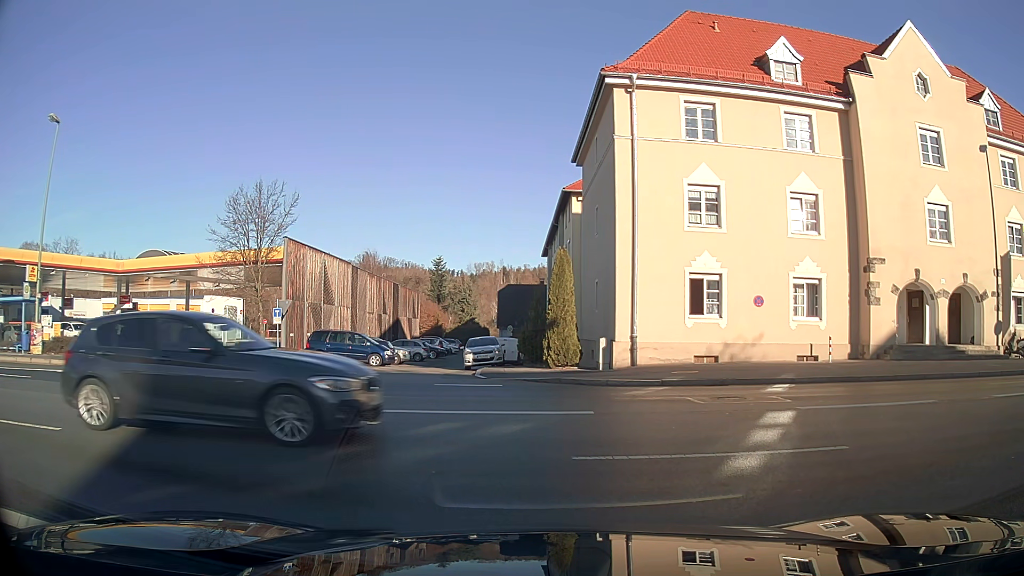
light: Day
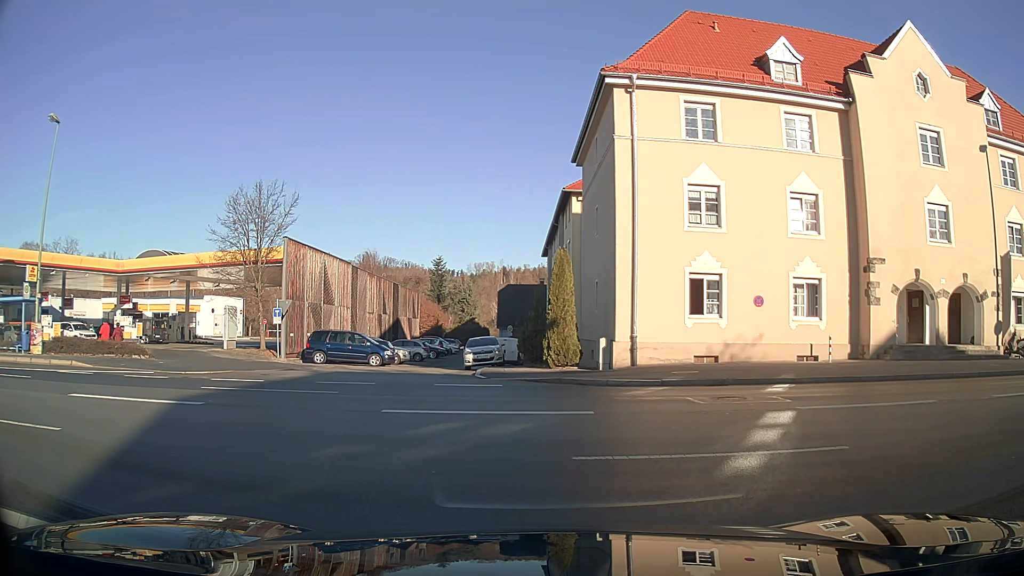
(0.0, 0.0) m; 0°
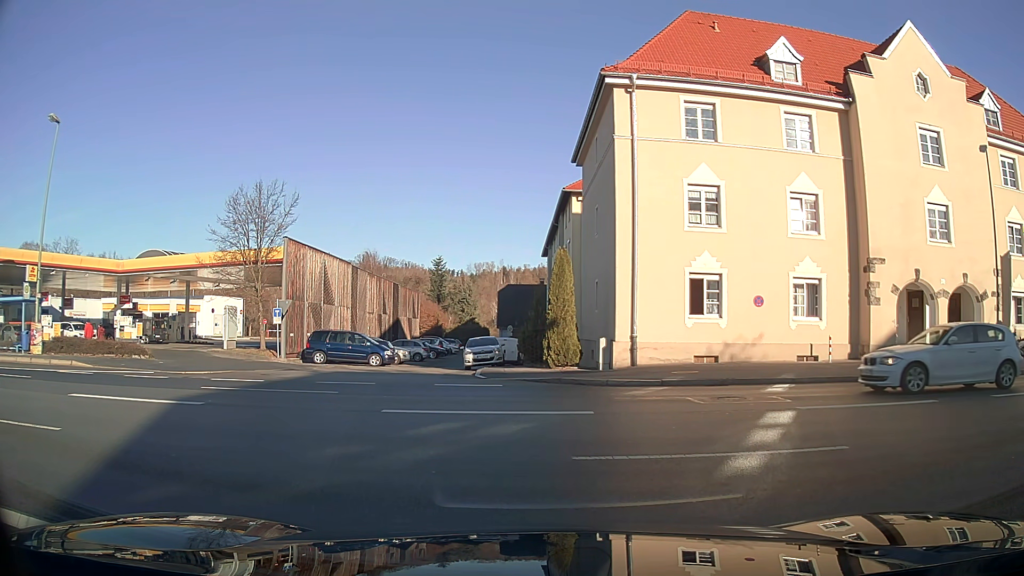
(0.0, 0.0) m; 0°
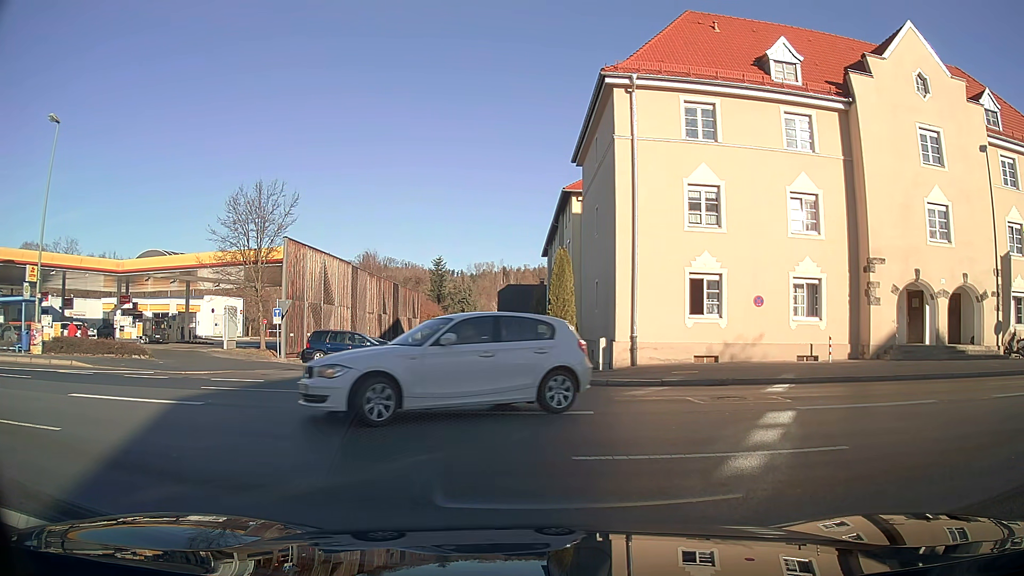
(0.0, 0.0) m; 0°
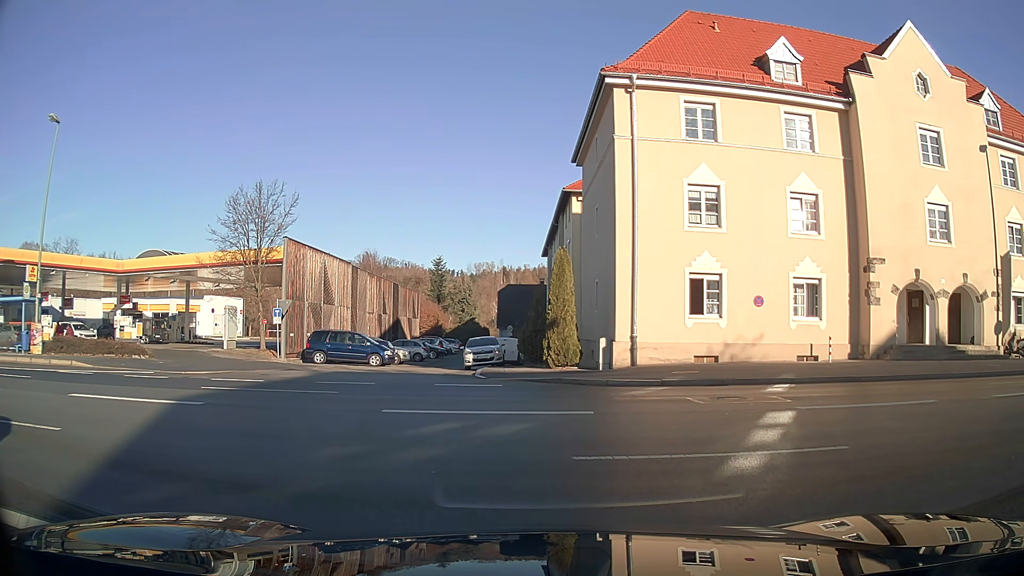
(0.0, 0.0) m; 0°
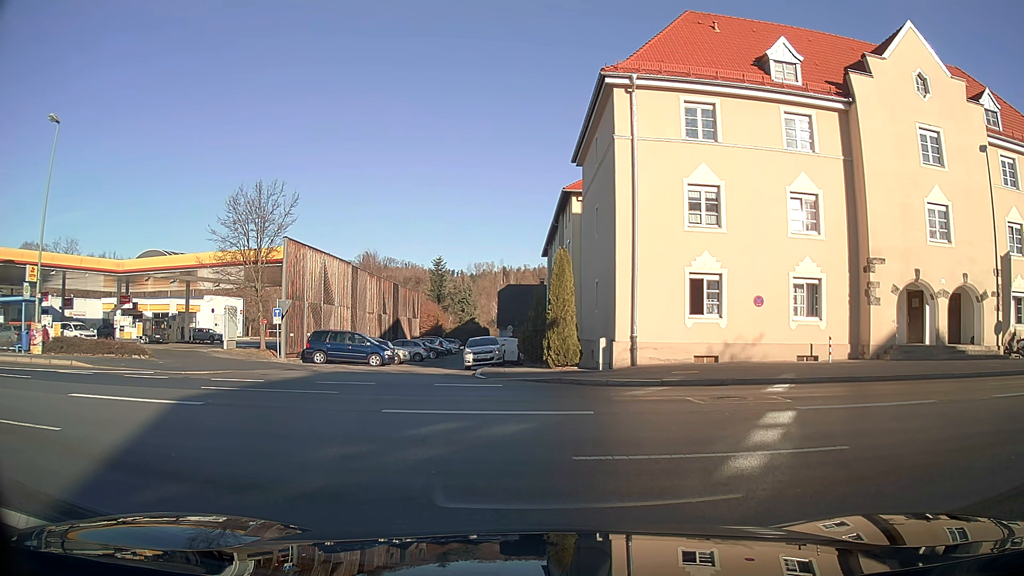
(0.0, 0.0) m; 0°
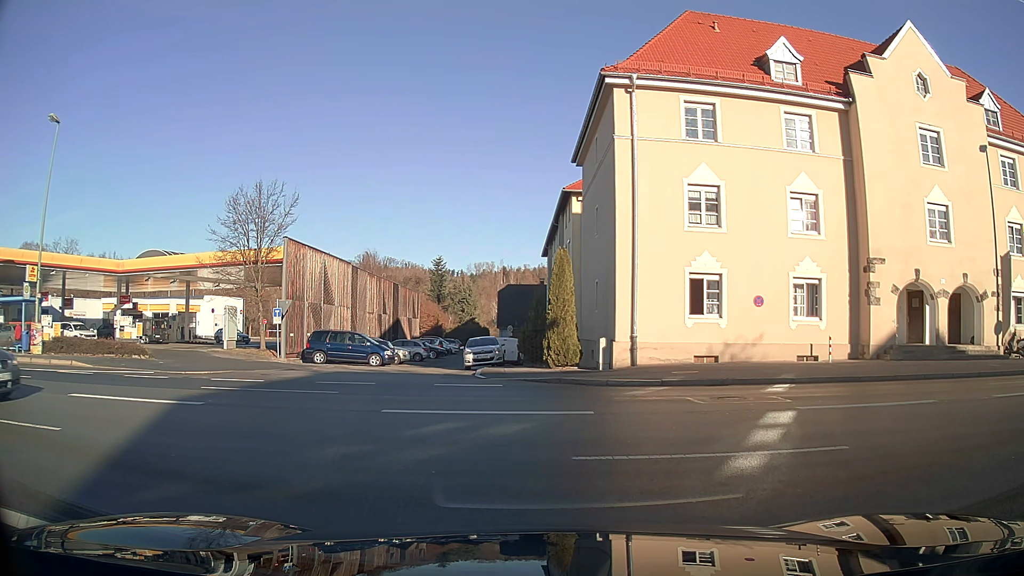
(0.0, 0.0) m; 0°
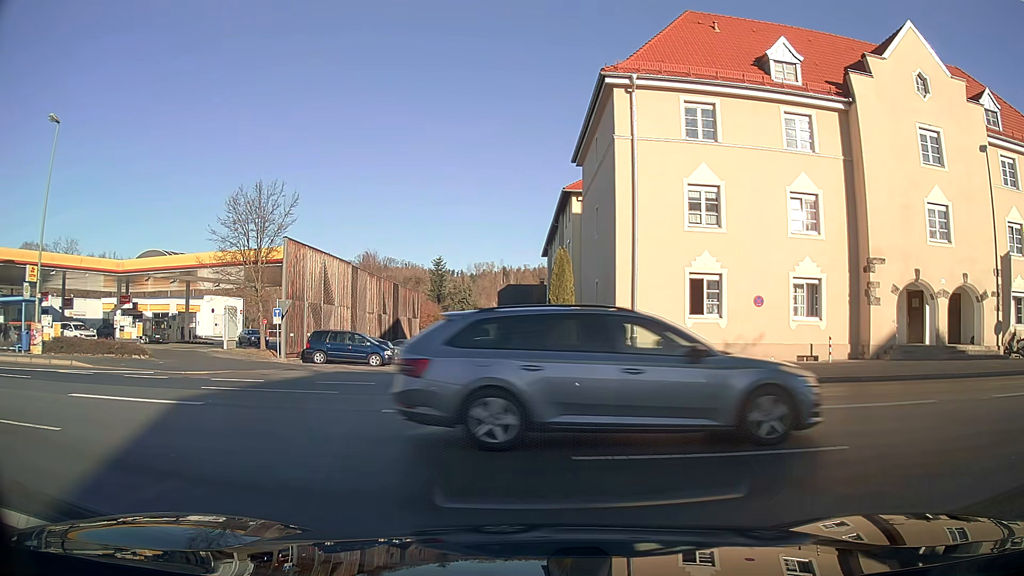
(0.0, 0.0) m; 0°
